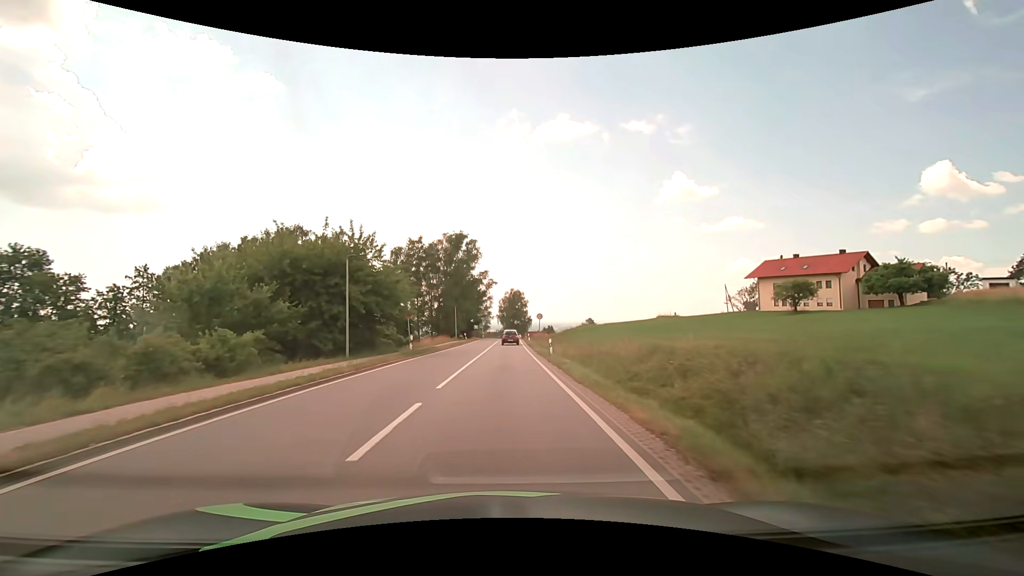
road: secondary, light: Day
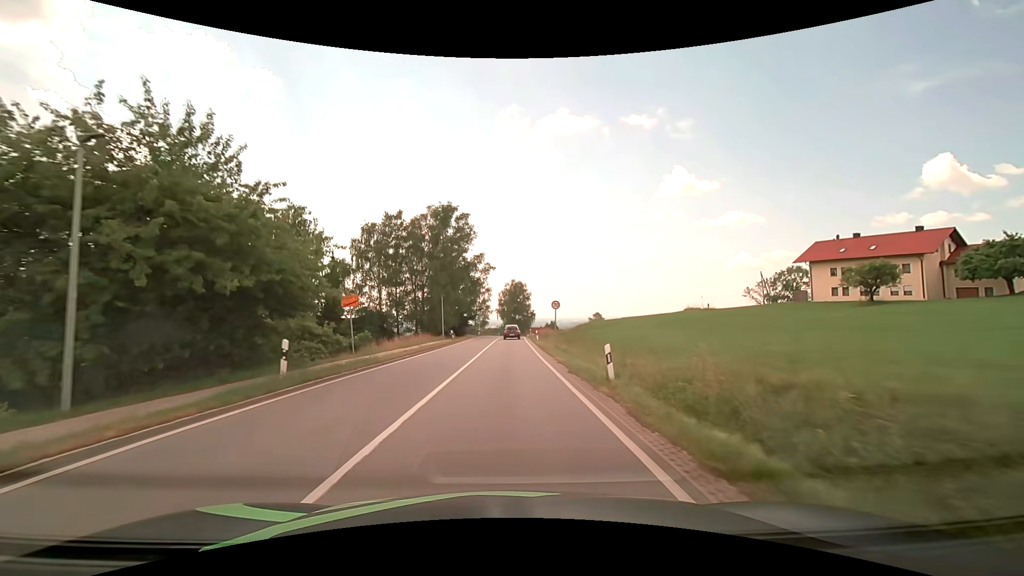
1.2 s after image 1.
(0.0, +15.7) m; 0°
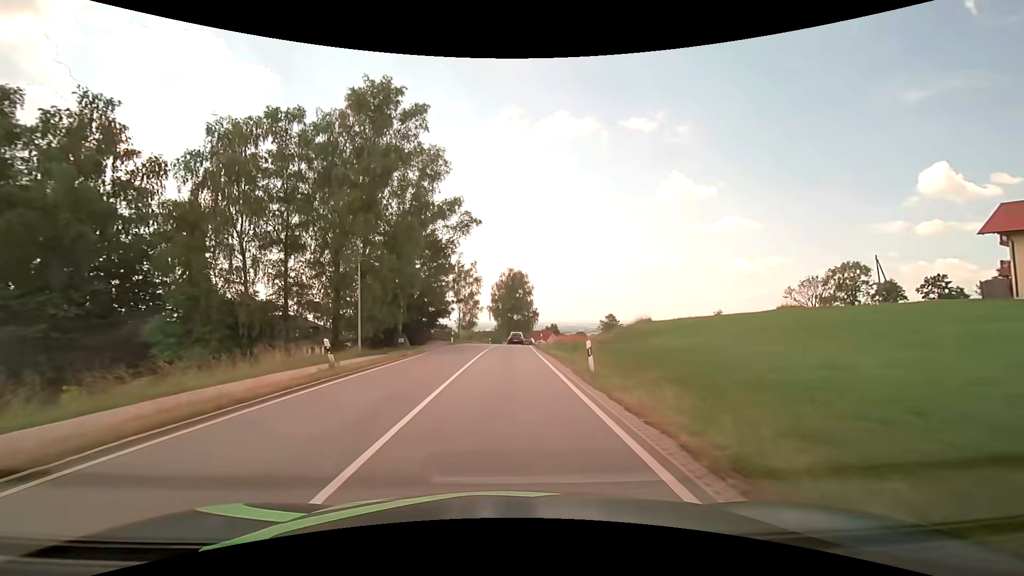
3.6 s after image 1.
(+0.1, +31.4) m; 0°
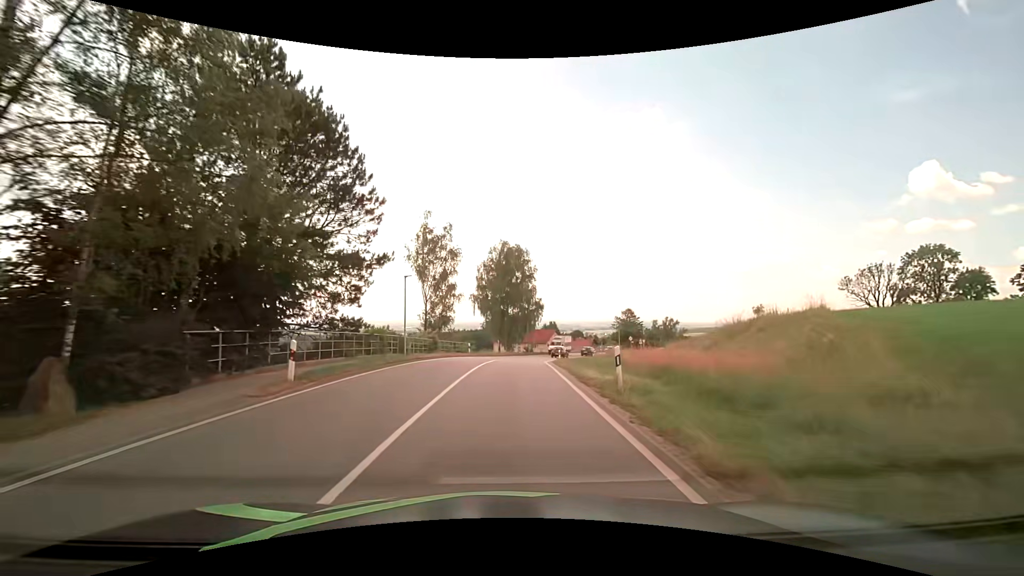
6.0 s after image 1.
(+0.2, +31.3) m; +1°
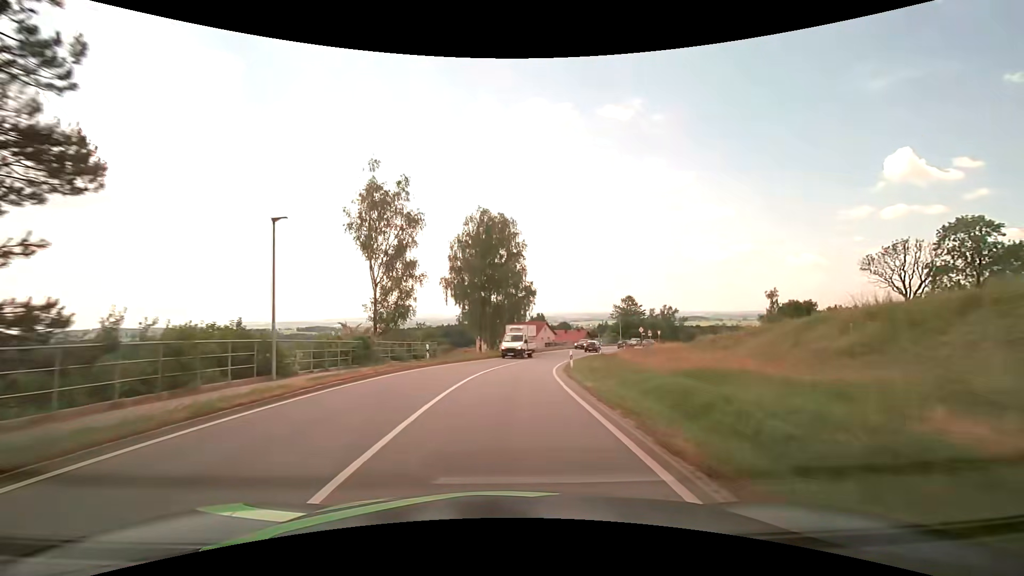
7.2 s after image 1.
(+0.2, +16.4) m; +2°
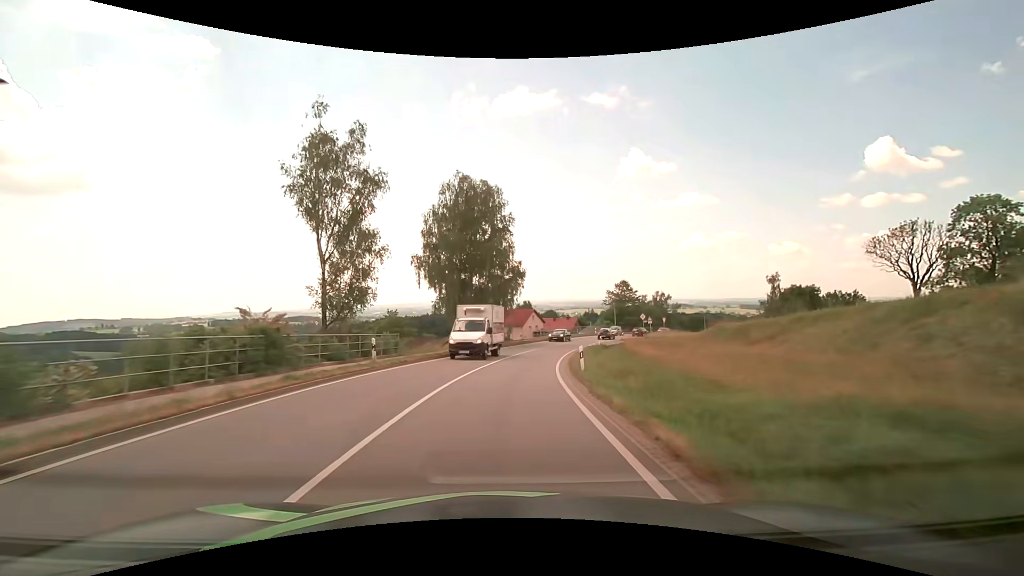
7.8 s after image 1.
(+0.1, +8.6) m; +1°
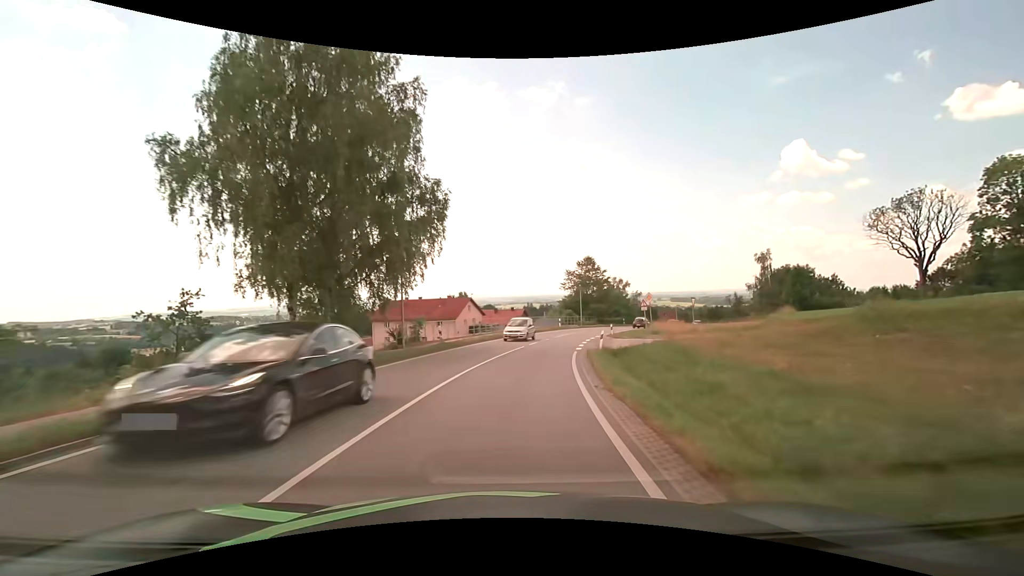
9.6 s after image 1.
(+1.6, +26.8) m; +7°
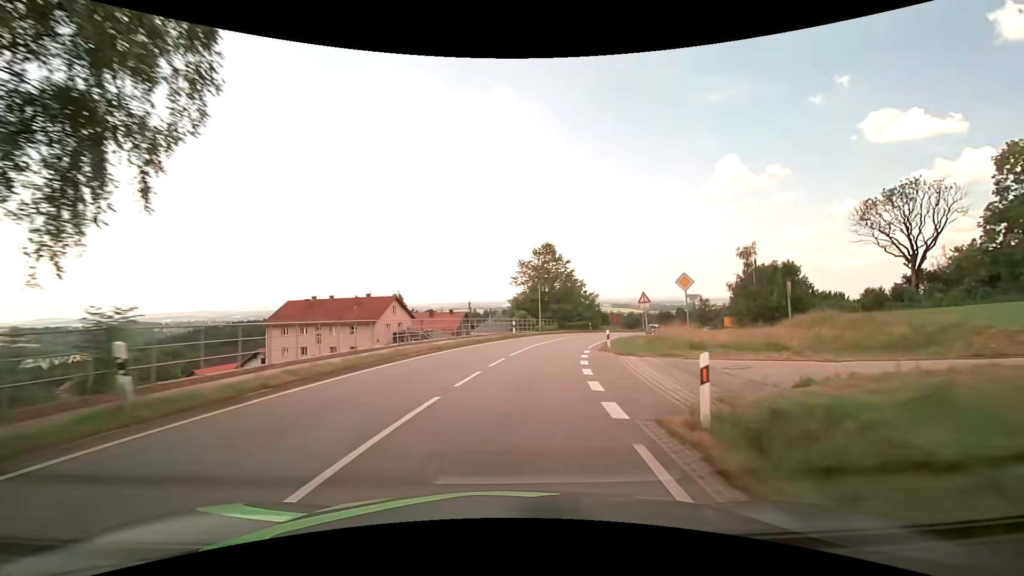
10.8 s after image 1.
(+0.9, +18.1) m; +7°
(0, +10) (+1, +20) (+3, +30) (+6, +39) (+10, +49) (+13, +58) (+18, +67) (+23, +76) (+28, +84) (+34, +92) m
